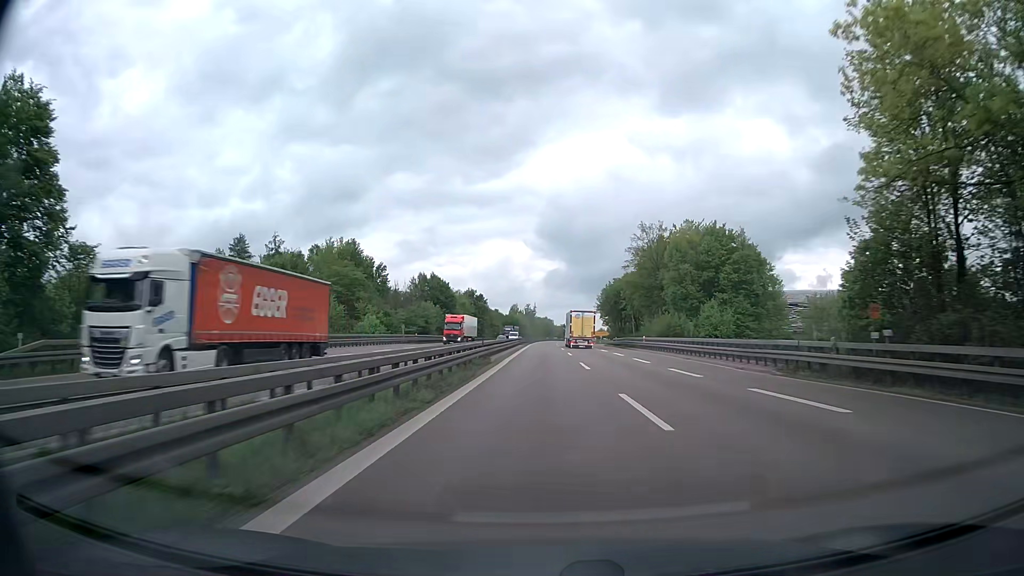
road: trunk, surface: asphalt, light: Day
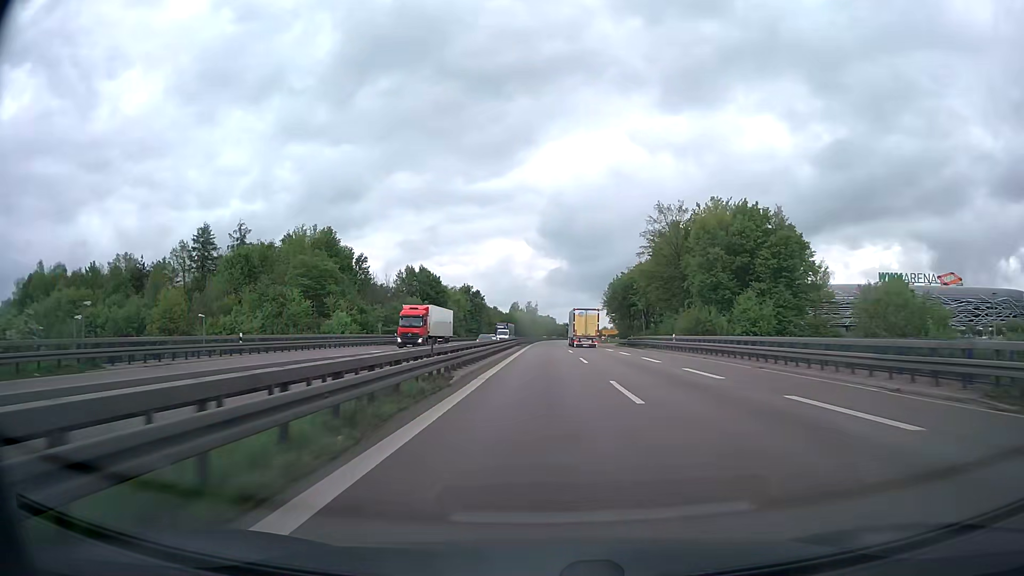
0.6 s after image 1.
(0.0, +14.4) m; 0°
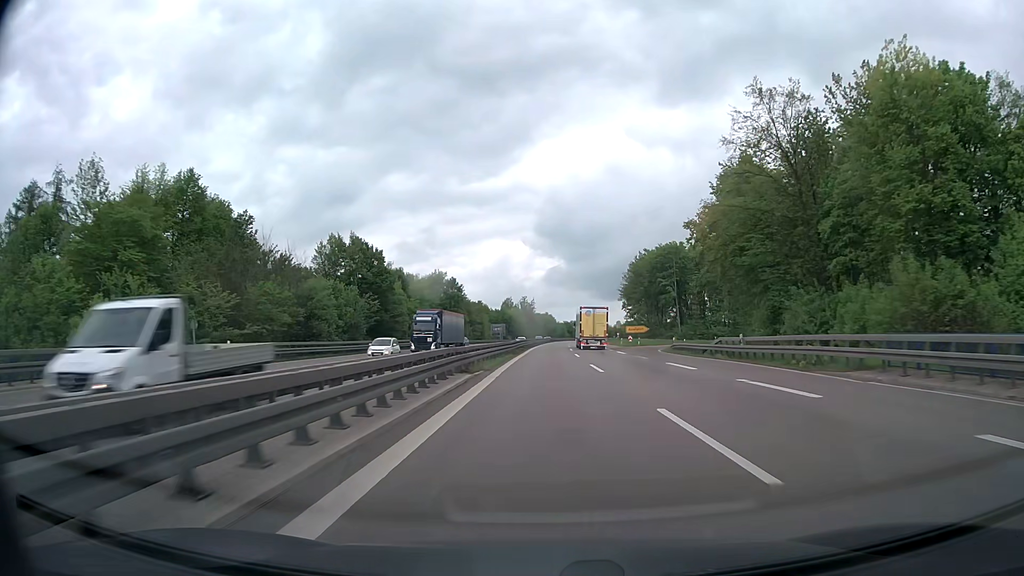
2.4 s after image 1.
(-0.1, +43.5) m; 0°
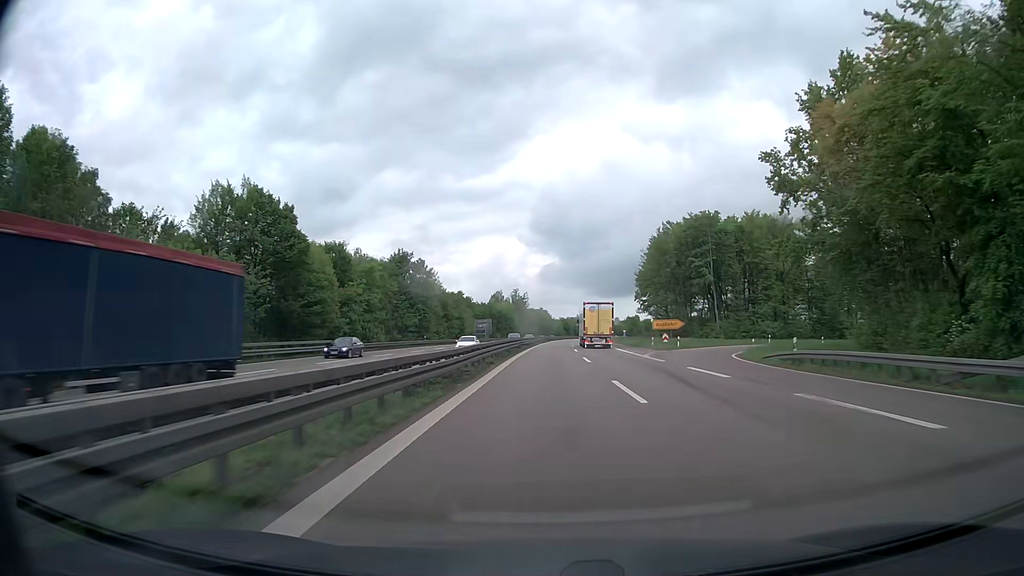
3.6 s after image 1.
(+0.1, +29.1) m; 0°
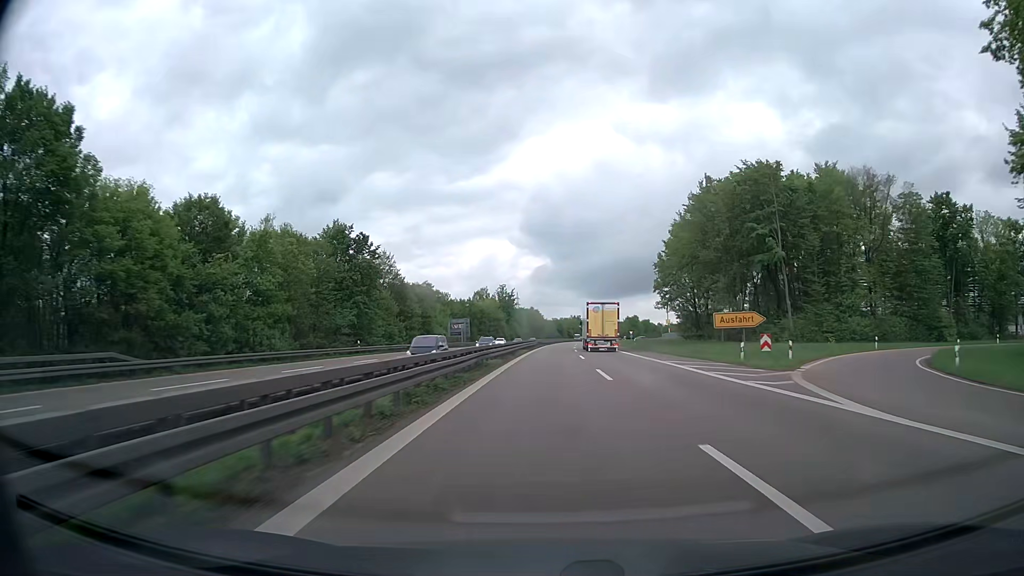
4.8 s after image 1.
(+0.2, +29.2) m; +1°
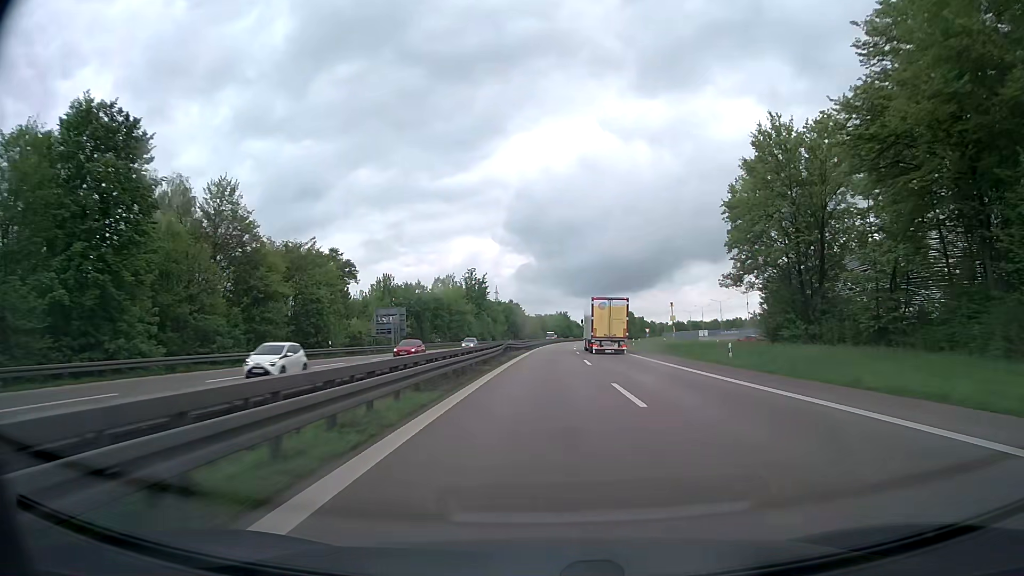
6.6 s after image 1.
(+0.4, +43.8) m; +1°
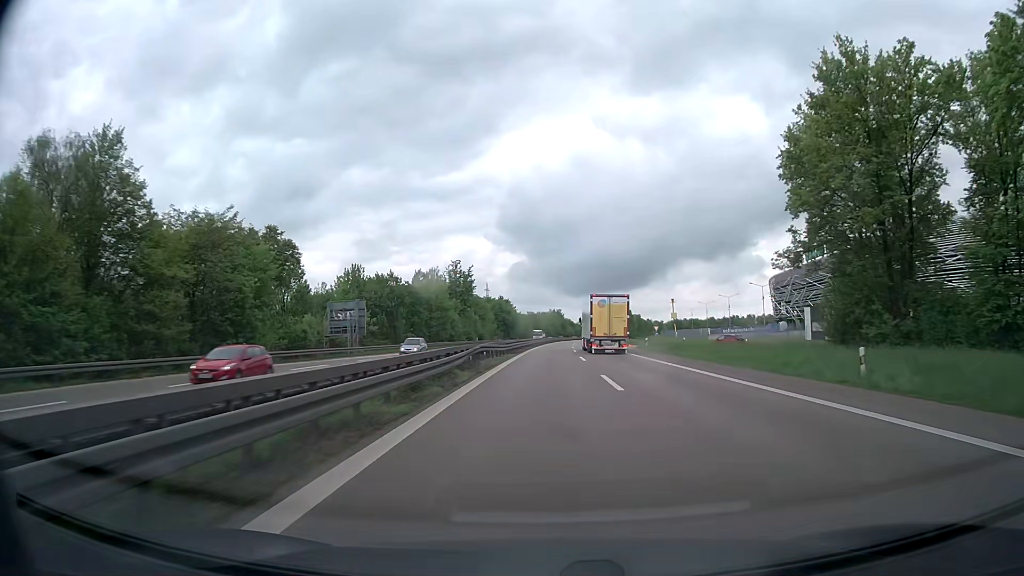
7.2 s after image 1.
(+0.1, +14.6) m; +1°
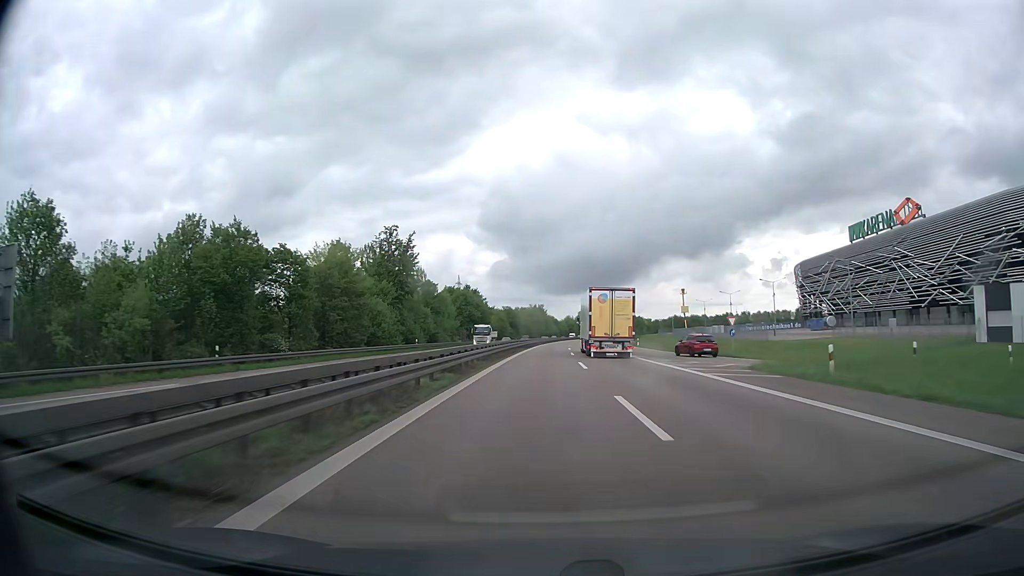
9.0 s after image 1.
(+0.6, +43.7) m; +2°
(0, +10) (0, +20) (0, +30) (0, +40) (+1, +50) (+1, +60) (+1, +70) (+2, +80) (+2, +90) (+3, +100) m
